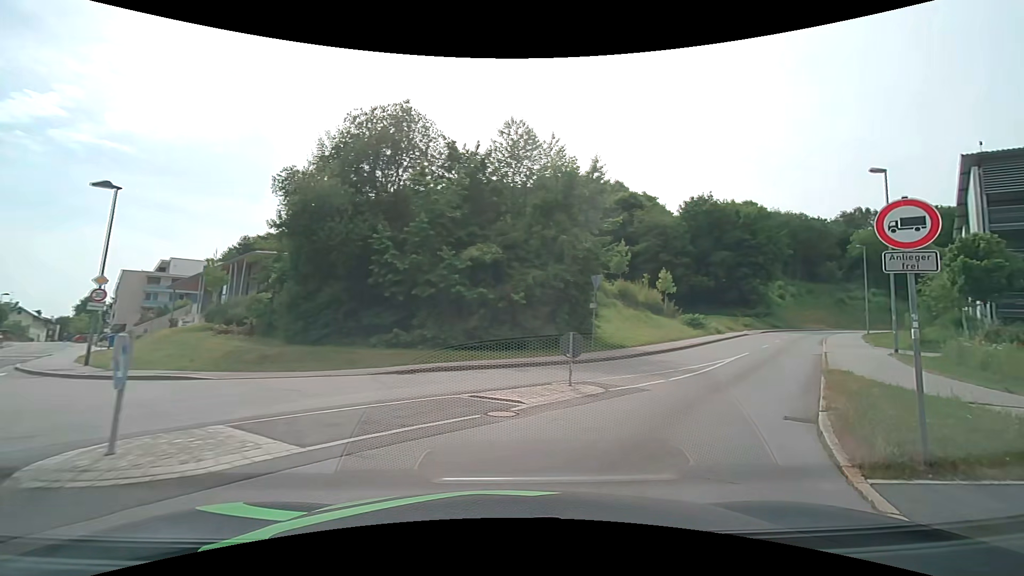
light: Day
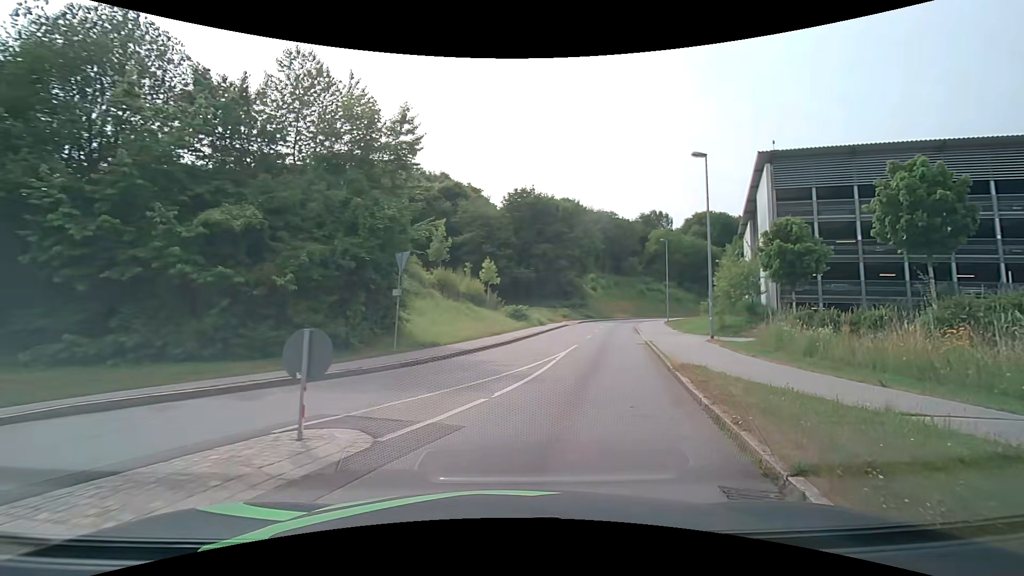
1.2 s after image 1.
(+0.9, +5.5) m; +19°
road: tertiary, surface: asphalt
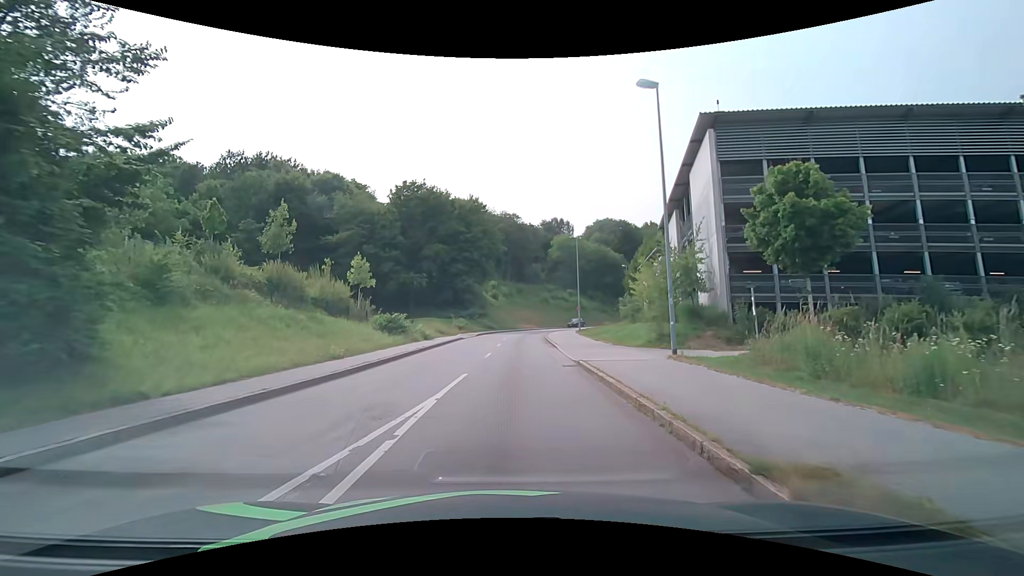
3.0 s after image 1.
(+1.6, +10.5) m; +13°
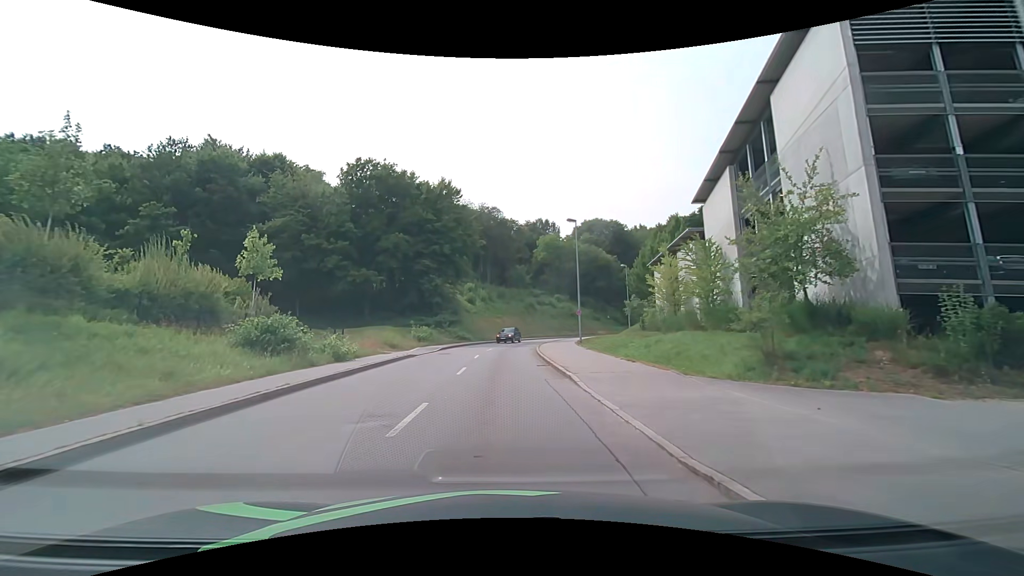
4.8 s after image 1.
(+0.3, +13.5) m; +2°
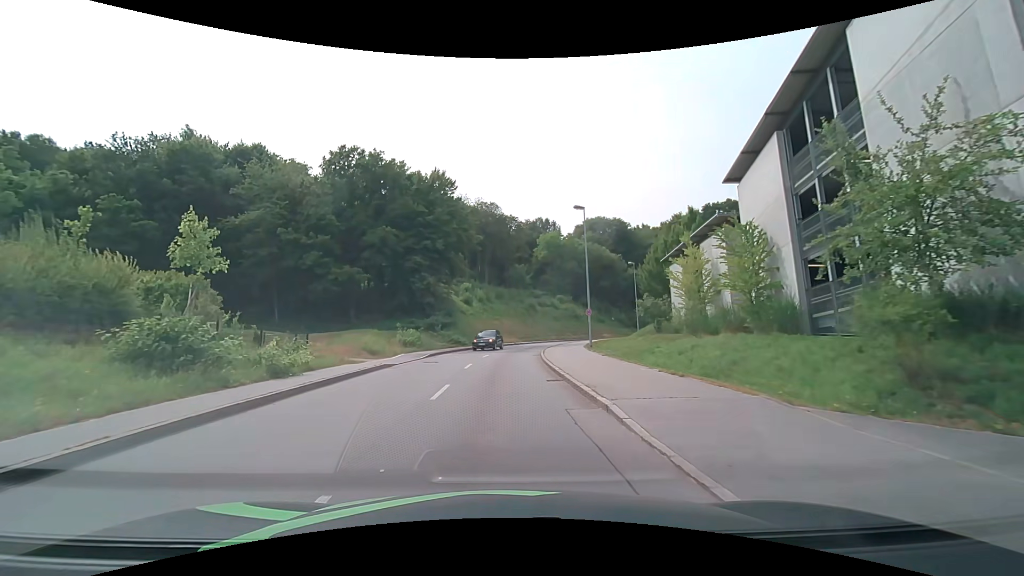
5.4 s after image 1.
(0.0, +5.2) m; -1°
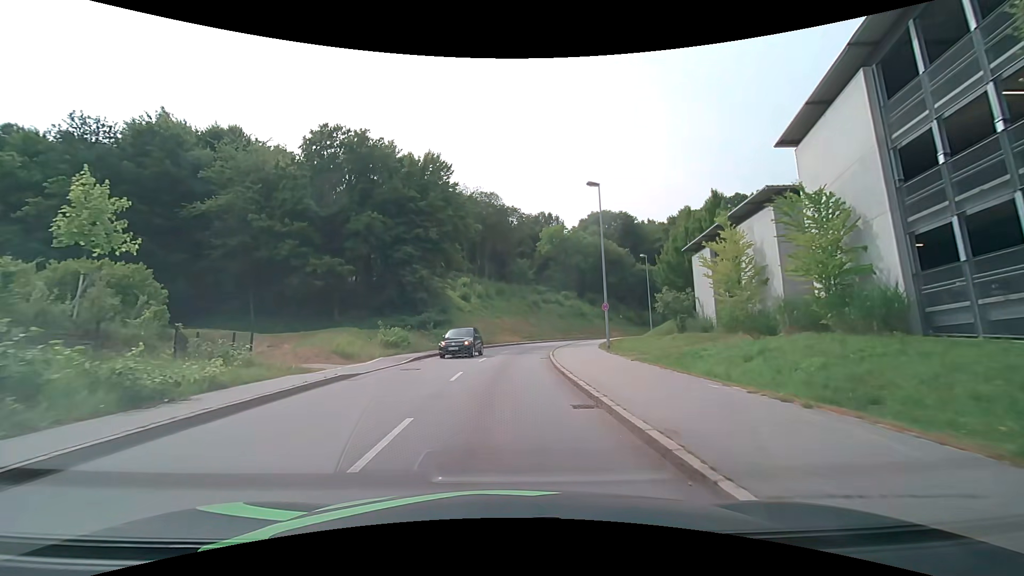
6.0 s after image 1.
(+0.1, +5.5) m; +1°
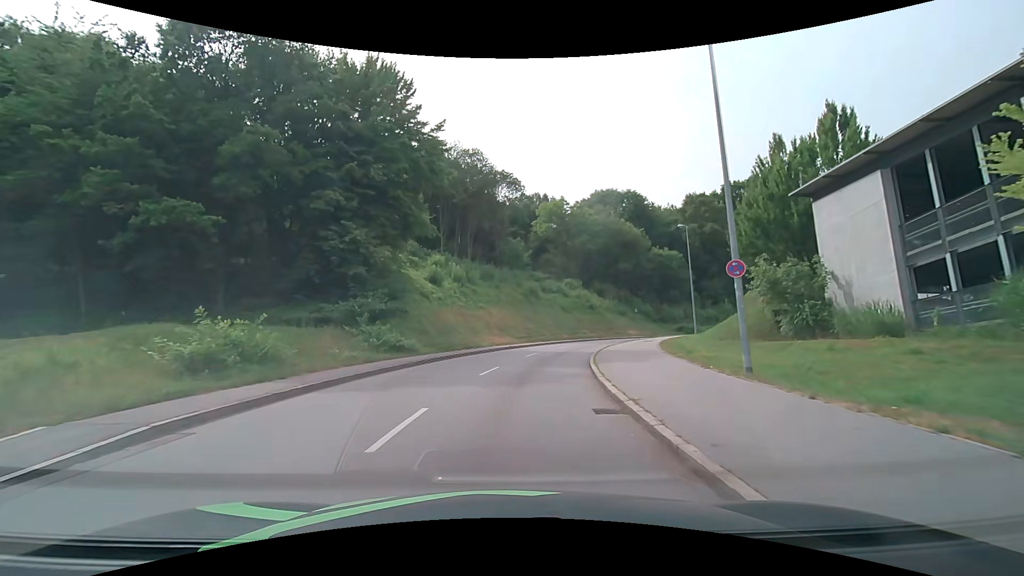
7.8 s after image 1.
(-0.1, +17.5) m; 0°
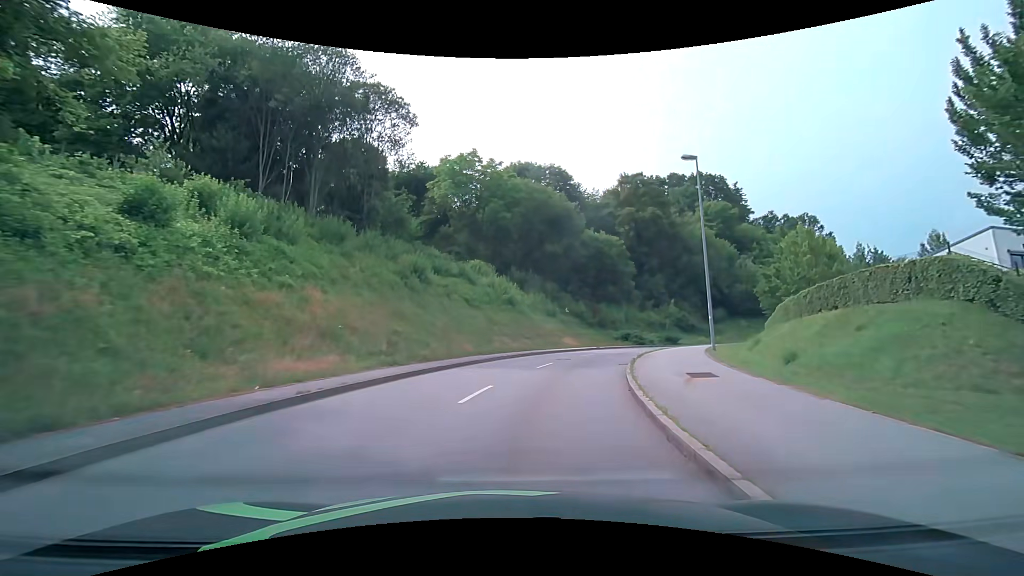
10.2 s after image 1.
(+1.9, +22.7) m; +11°
(+1, +10) (+2, +20) (+6, +29) (+10, +38) (+16, +46) (+23, +54) (+31, +60) (+39, +65) (+48, +70) (+57, +74) m
